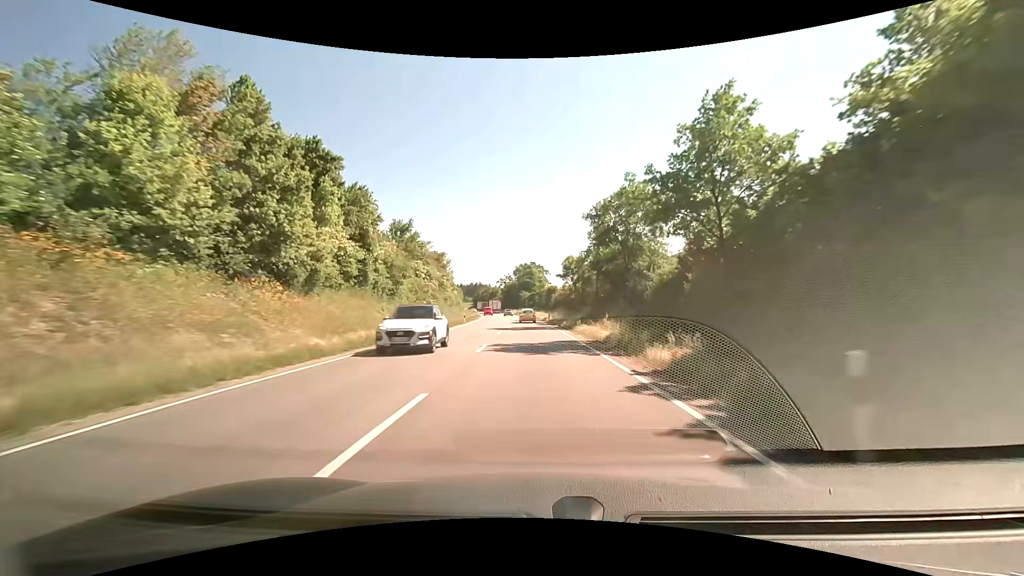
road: primary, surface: asphalt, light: Day
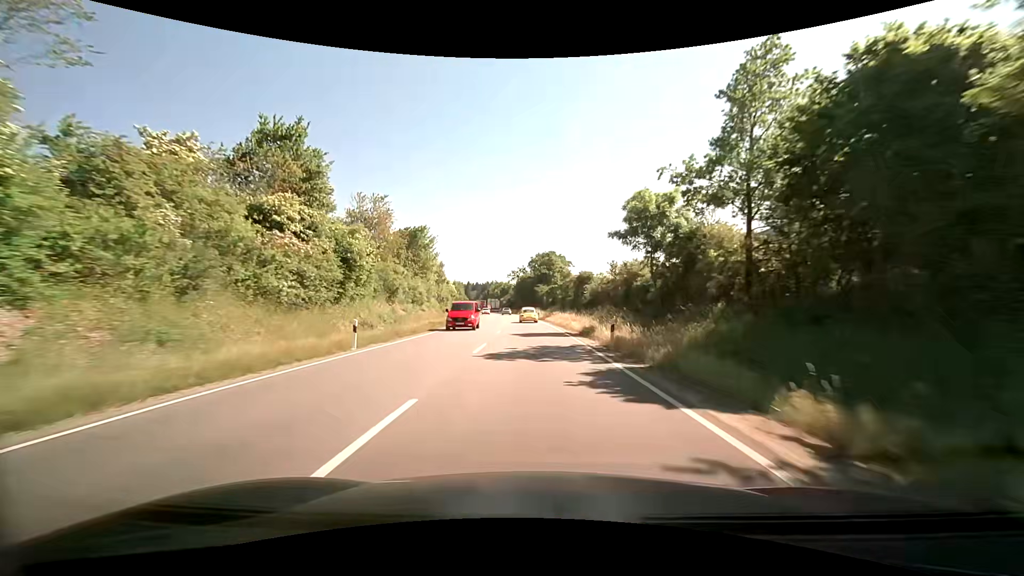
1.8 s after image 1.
(-0.6, +36.9) m; -2°
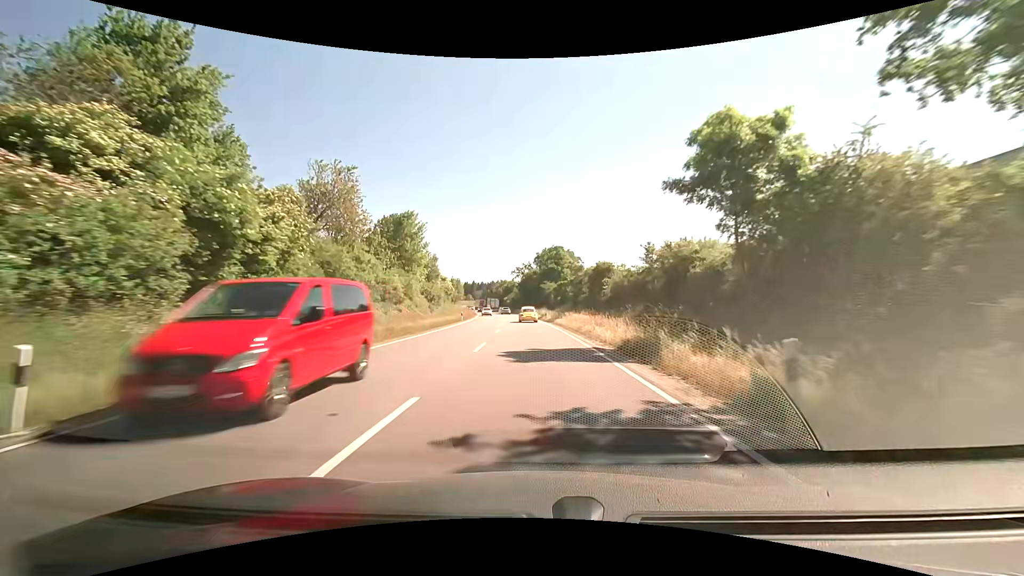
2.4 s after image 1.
(-0.1, +12.0) m; -1°
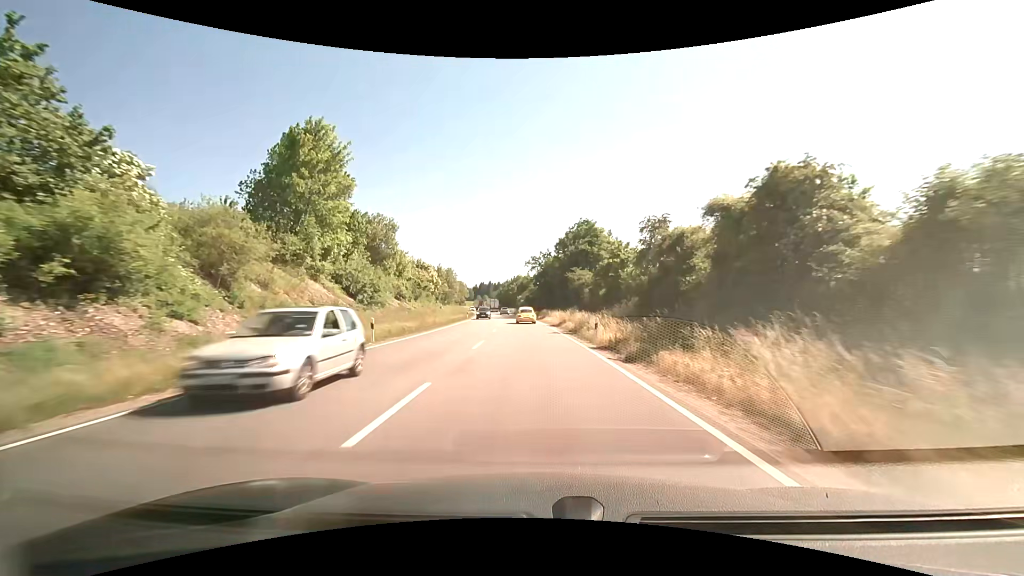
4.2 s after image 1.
(-0.5, +34.8) m; -2°
(0, +10) (0, +20) (-1, +30) (-1, +40) (-2, +50) (-3, +60) (-3, +70) (-4, +80) (-5, +90) (-6, +100) m
